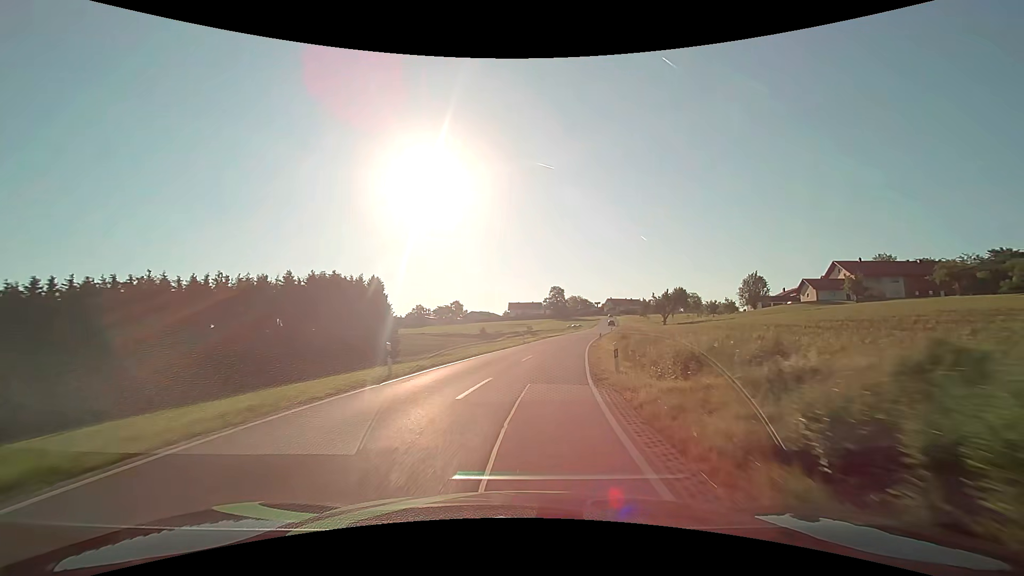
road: secondary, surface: asphalt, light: Day
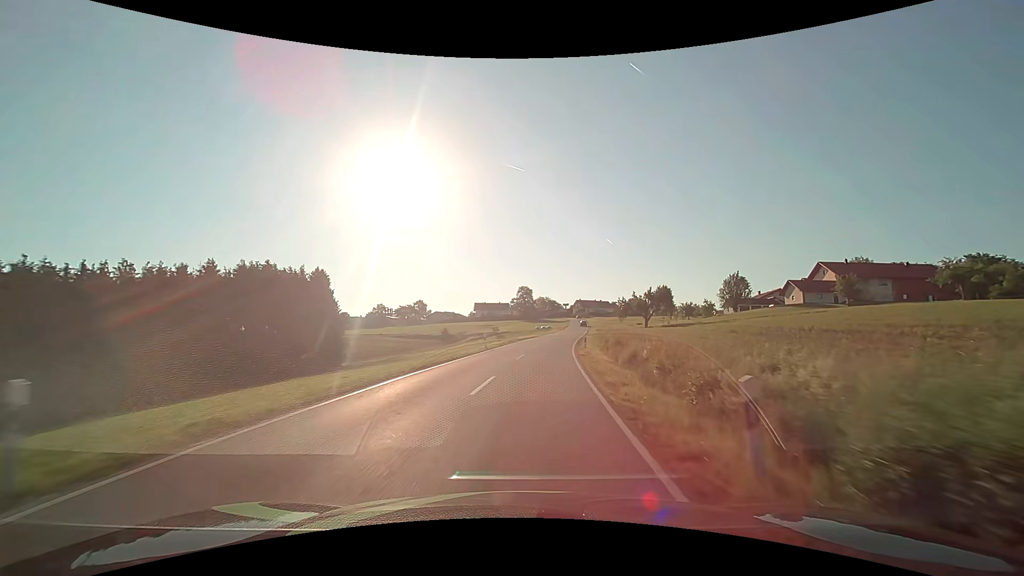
(+0.4, +10.7) m; +4°
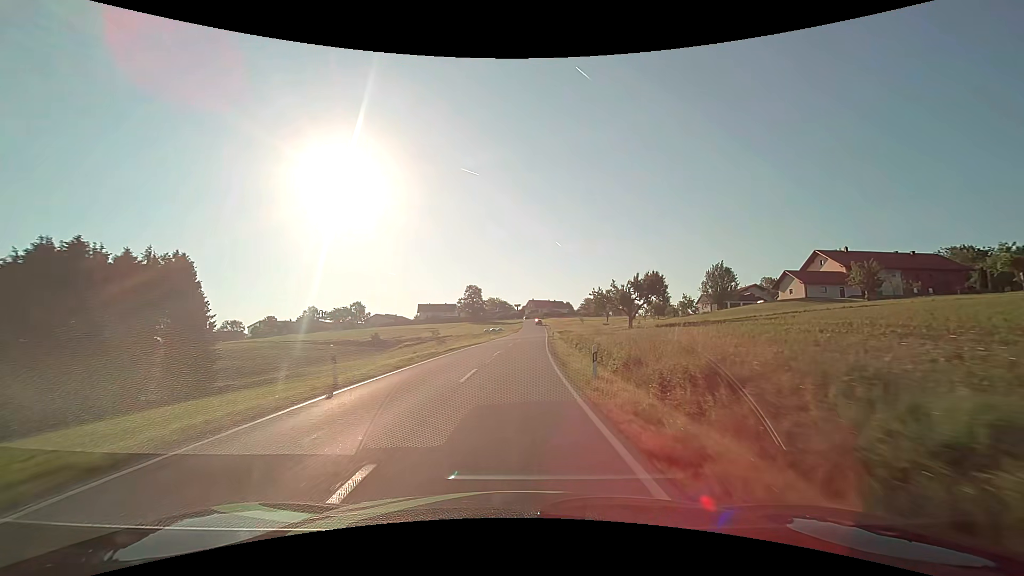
(+1.3, +21.4) m; +6°
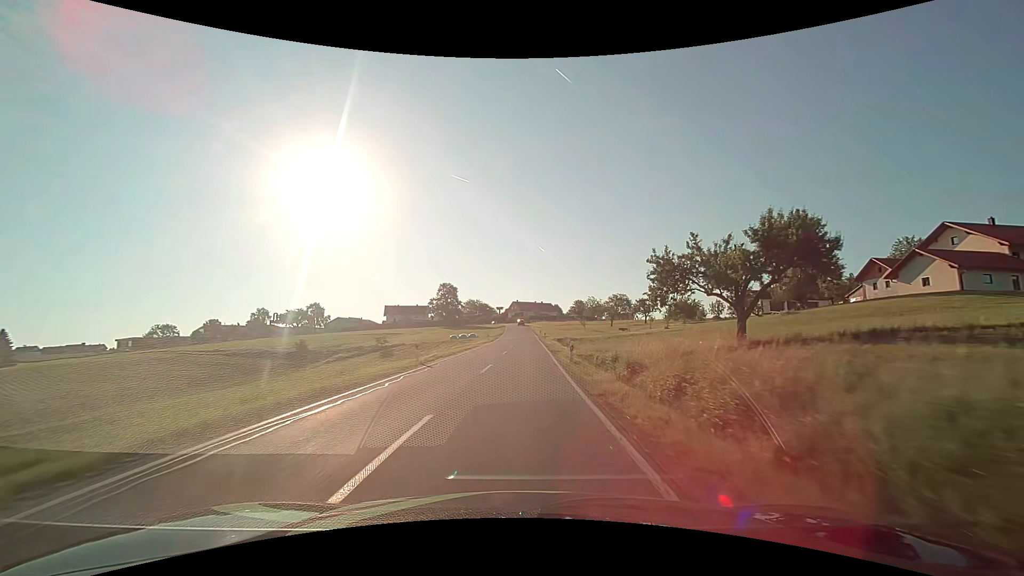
(+0.7, +32.1) m; +2°
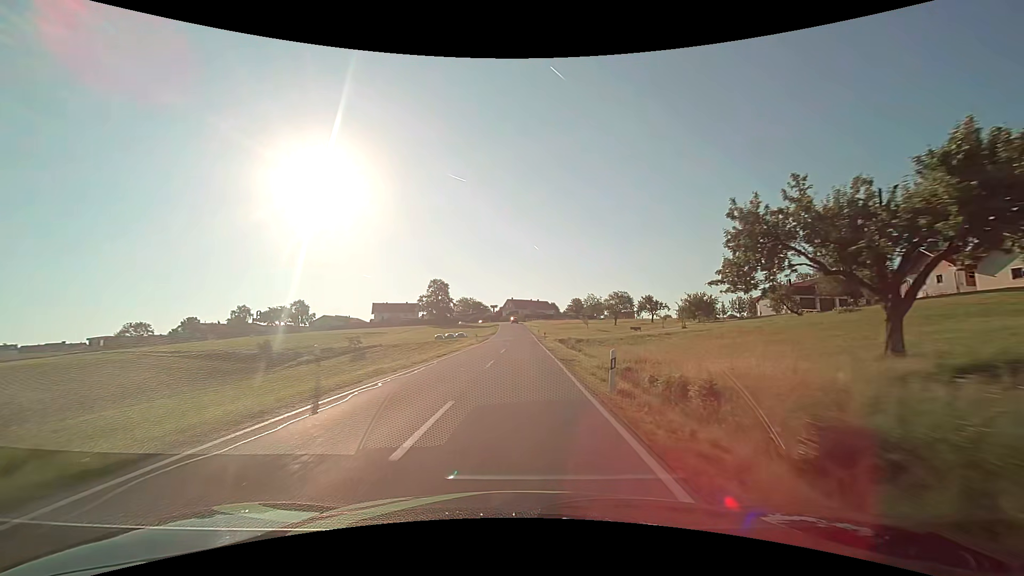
(+0.1, +10.7) m; +1°
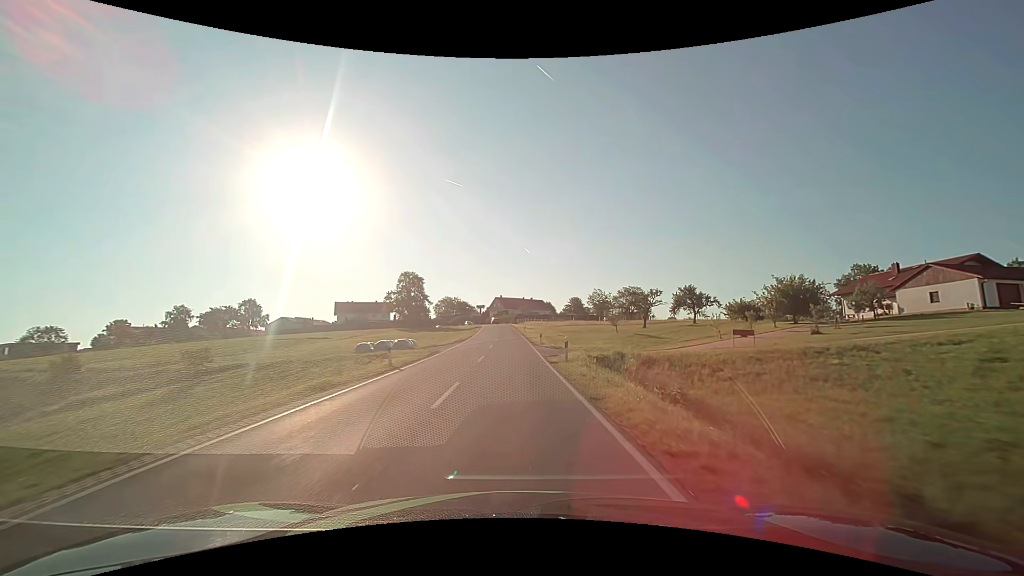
(+0.5, +32.1) m; +1°
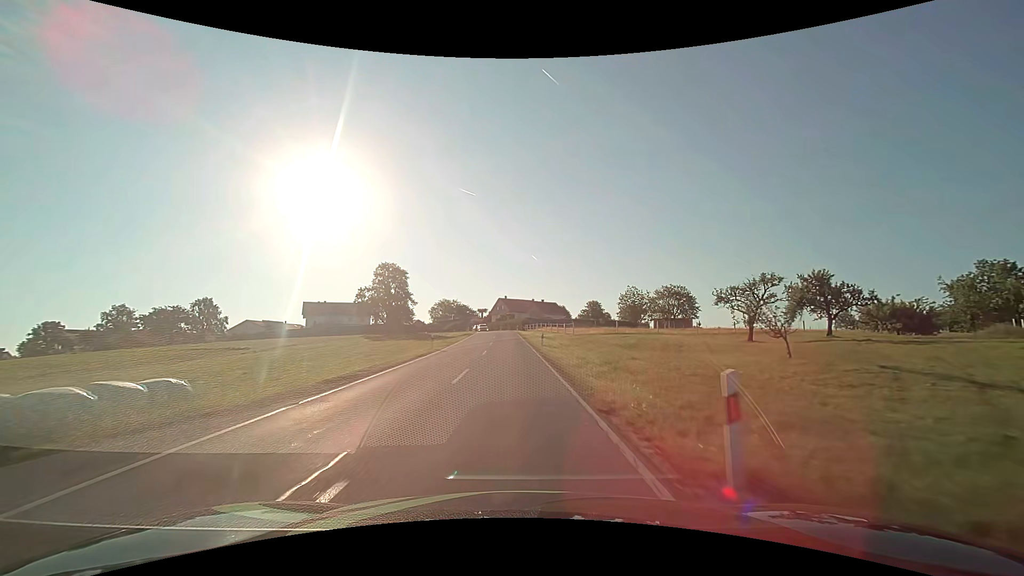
(-0.3, +32.1) m; -1°
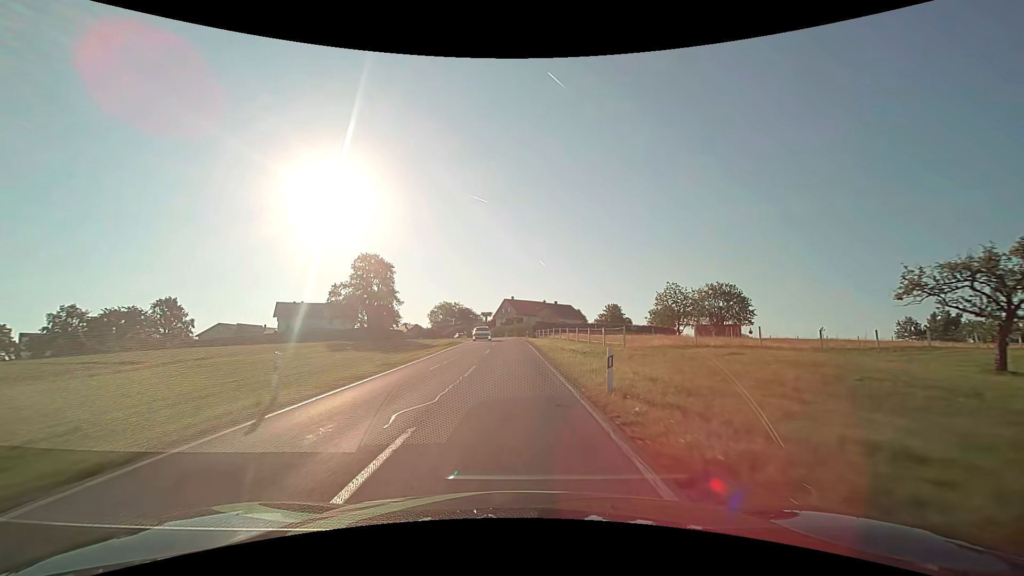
(-0.3, +21.3) m; -1°
(0, +10) (0, +20) (0, +30) (0, +40) (0, +50) (-1, +60) (-2, +70) (-3, +80) (-4, +90) (-6, +100) m
